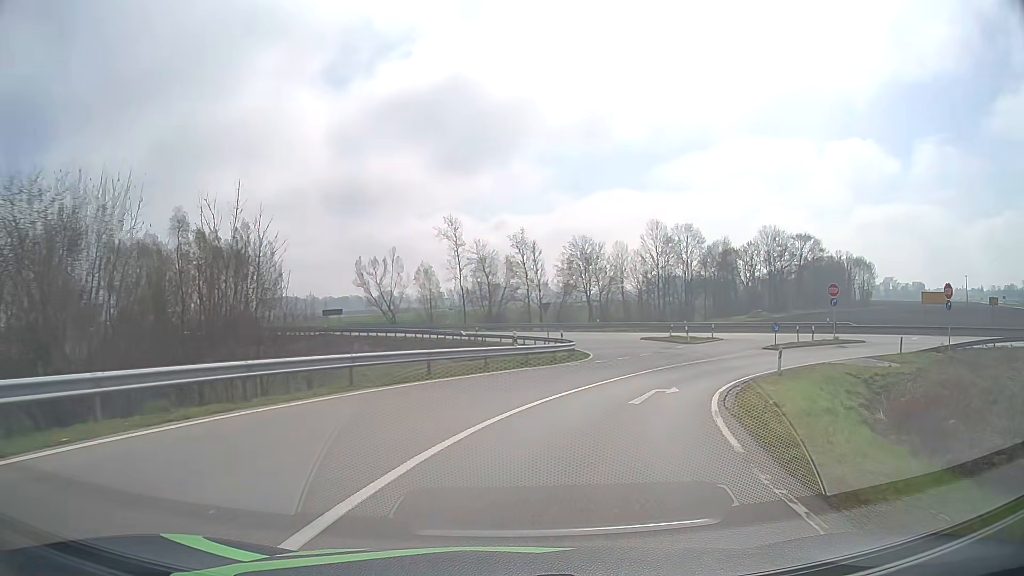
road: primary_link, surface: asphalt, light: Day
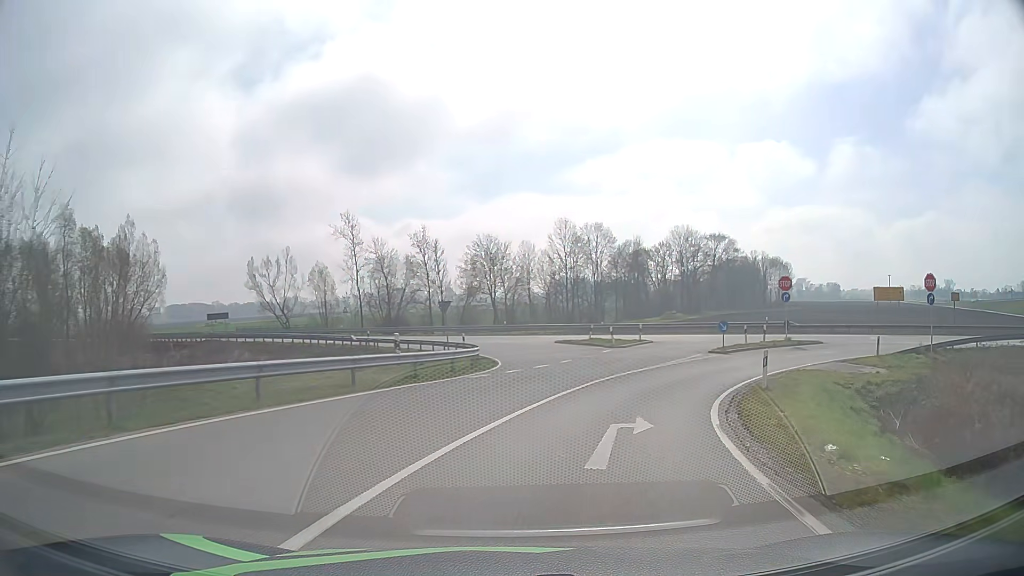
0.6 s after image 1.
(+0.5, +6.8) m; +8°
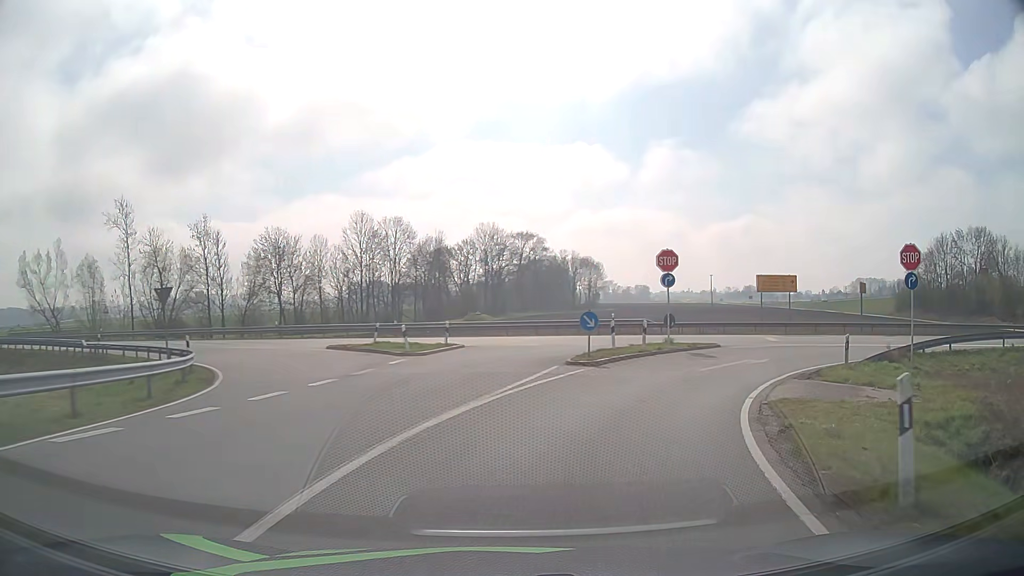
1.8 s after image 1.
(+1.8, +12.8) m; +17°
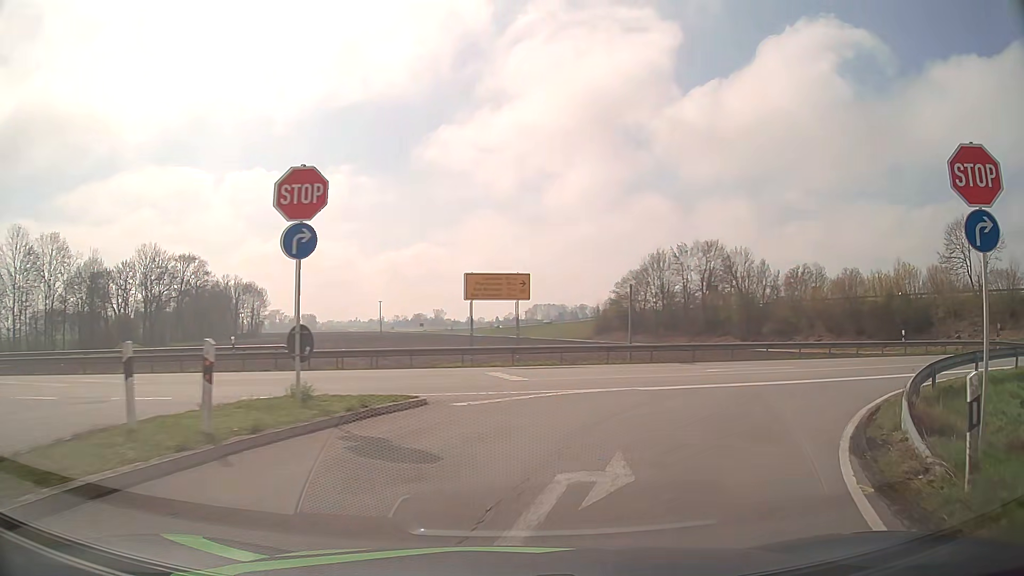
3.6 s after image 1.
(+3.6, +15.5) m; +28°
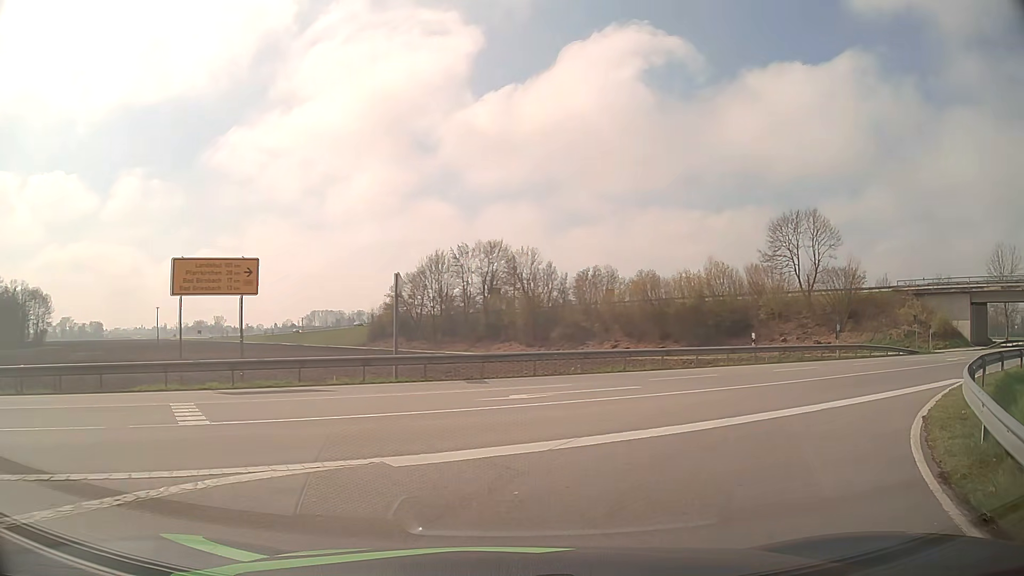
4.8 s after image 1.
(+1.2, +7.4) m; +19°
(+2, +10) (+9, +17) (+17, +23) (+26, +28) (+34, +33) (+43, +38) (+51, +44) (+60, +49) (+68, +55) (+76, +60) m
